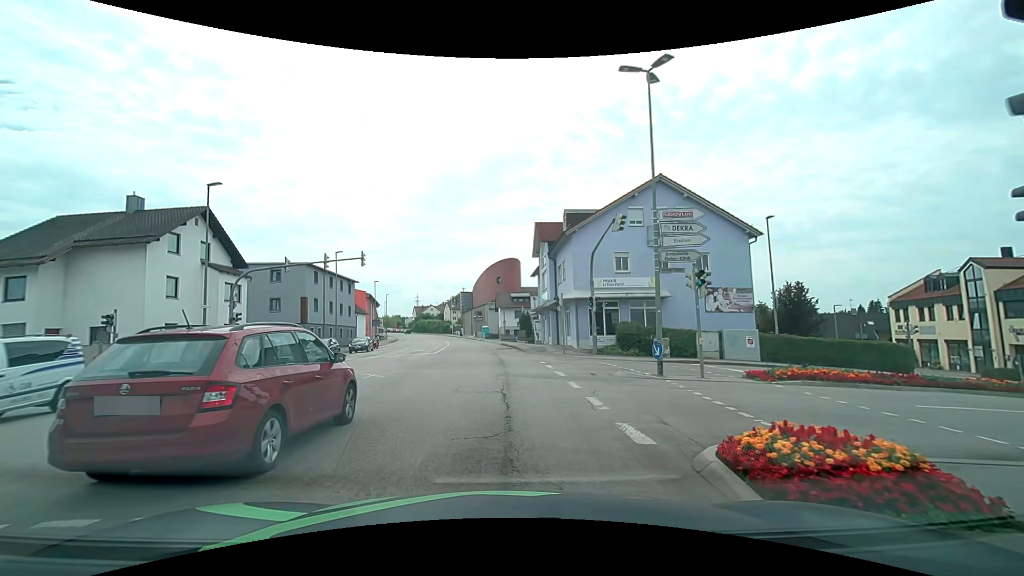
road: tertiary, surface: asphalt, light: Day
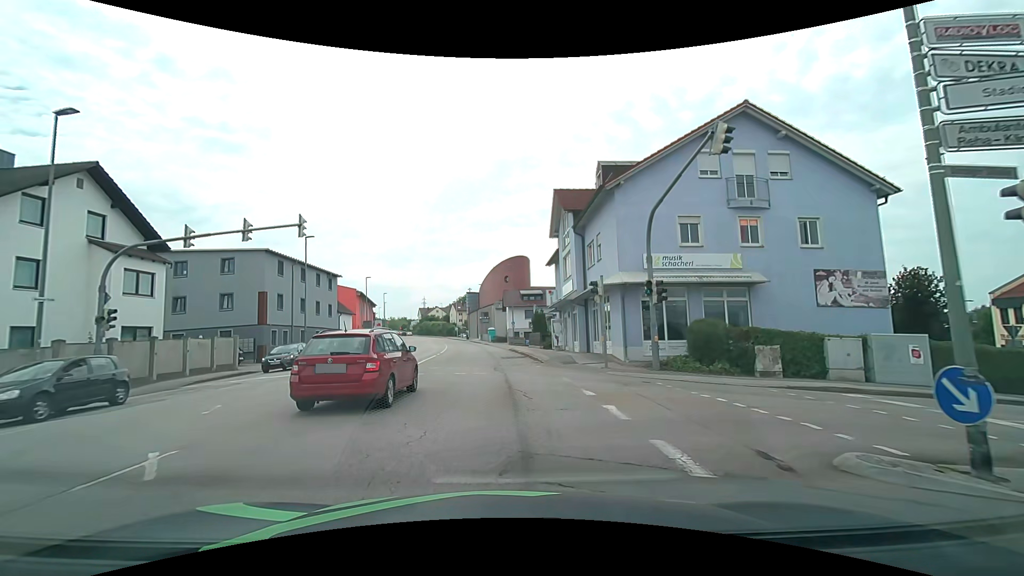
(-0.1, +10.5) m; -1°
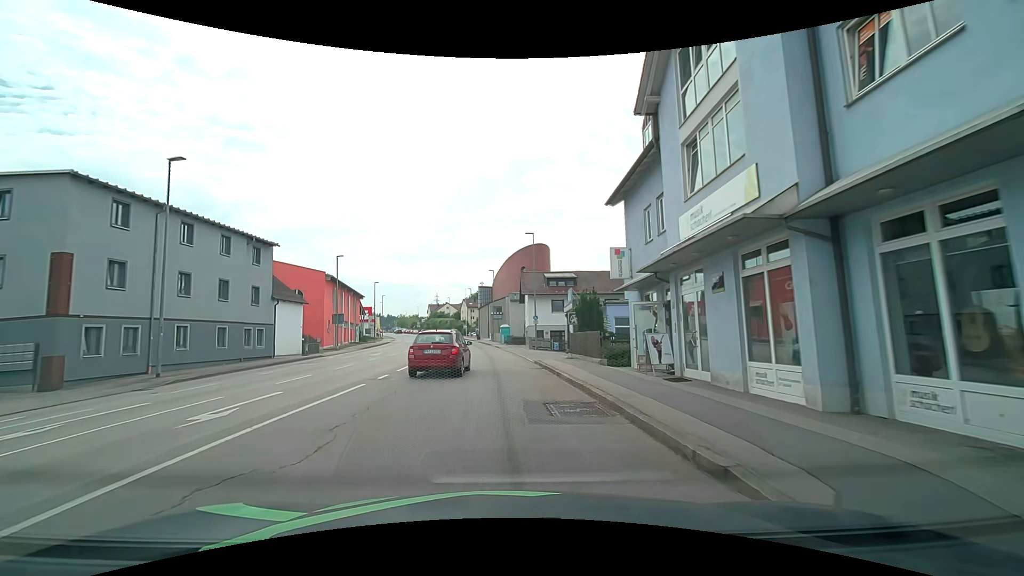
(-0.4, +19.7) m; -2°
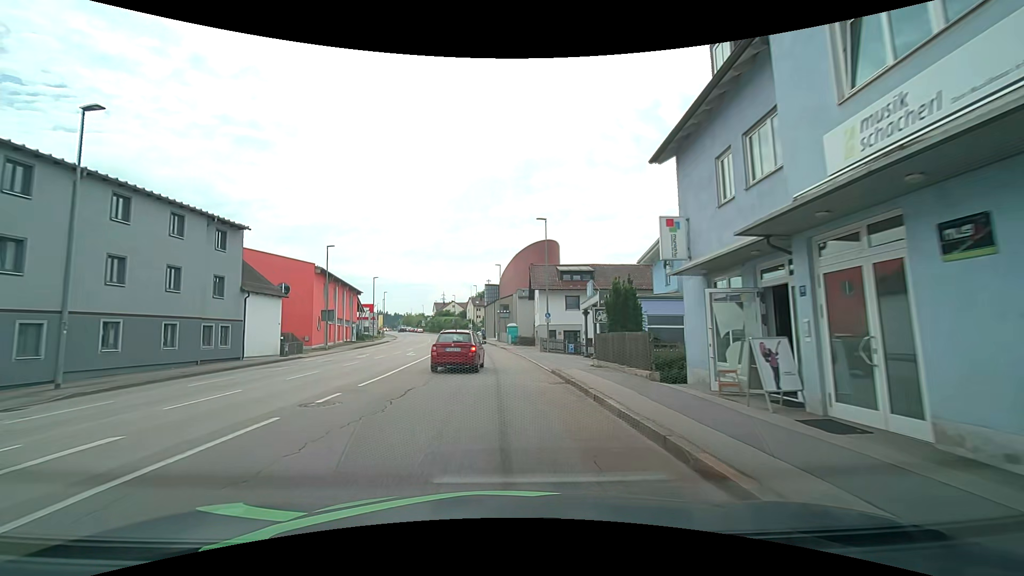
(-0.1, +5.6) m; -1°
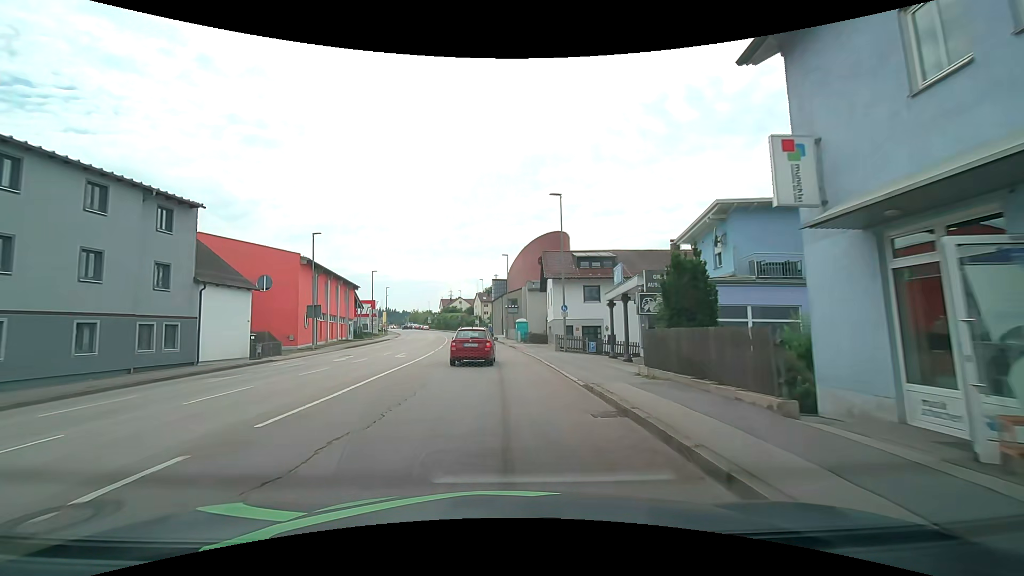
(0.0, +5.8) m; -1°
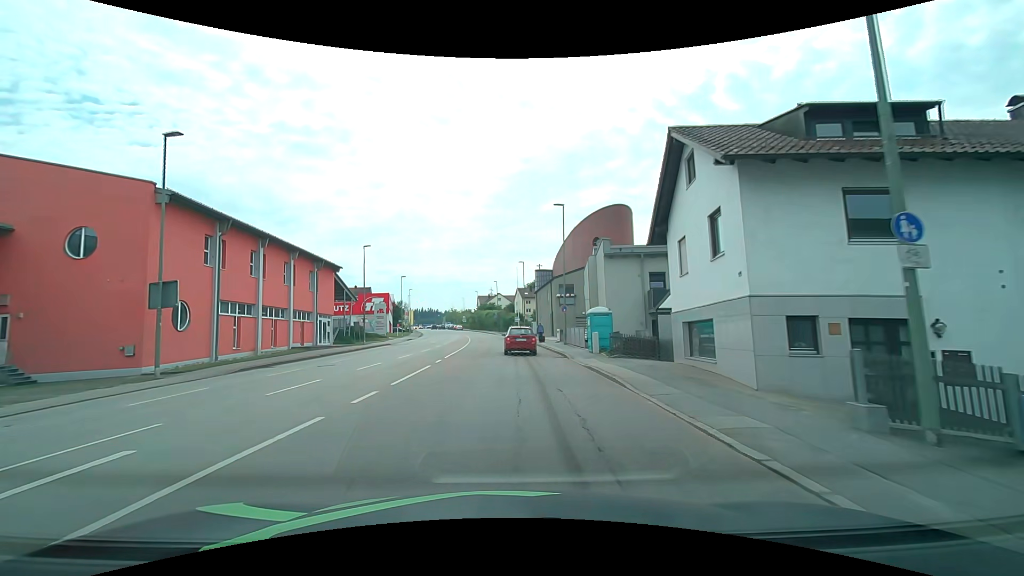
(-0.9, +24.6) m; -5°
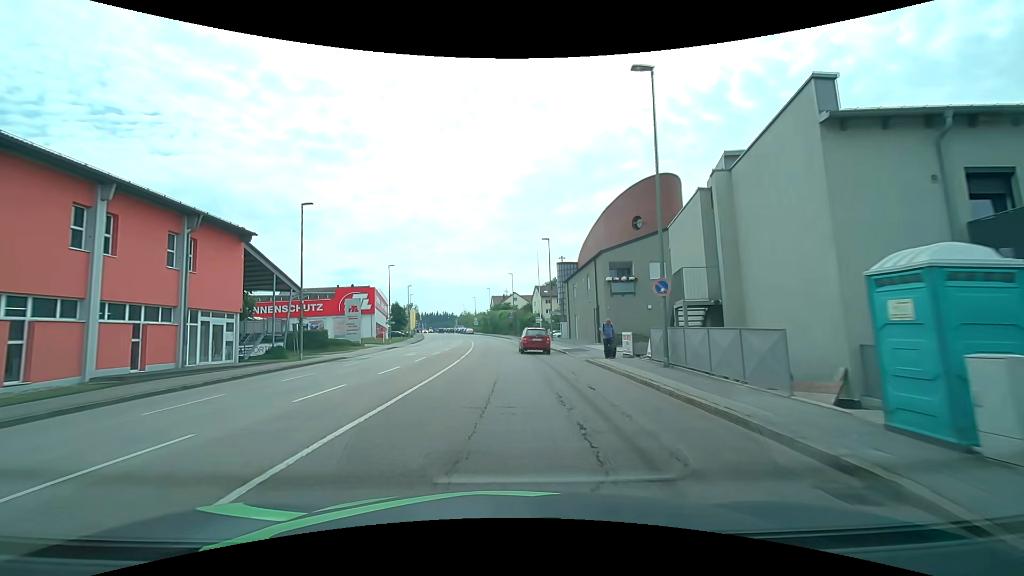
(-0.3, +19.7) m; -2°
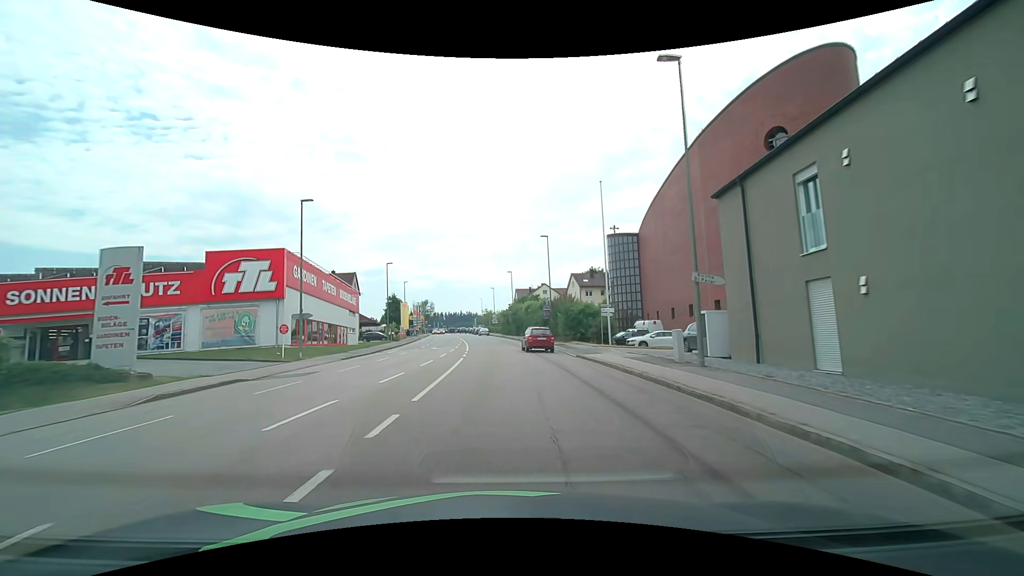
(-0.5, +33.9) m; -3°
(0, +10) (0, +20) (-1, +30) (-1, +40) (-2, +50) (-3, +60) (-4, +70) (-5, +80) (-7, +90) (-8, +100) m
